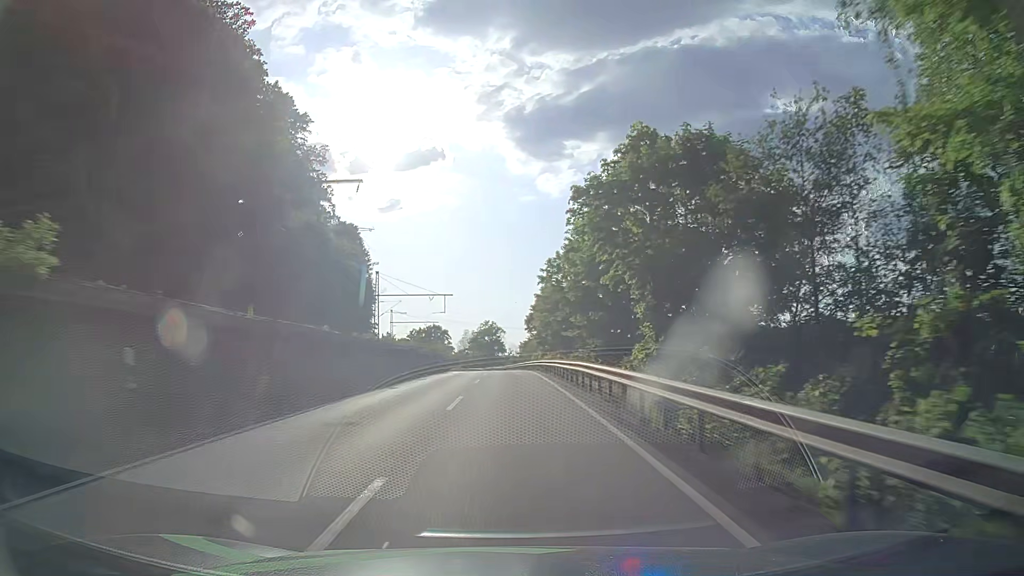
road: primary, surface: asphalt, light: Day
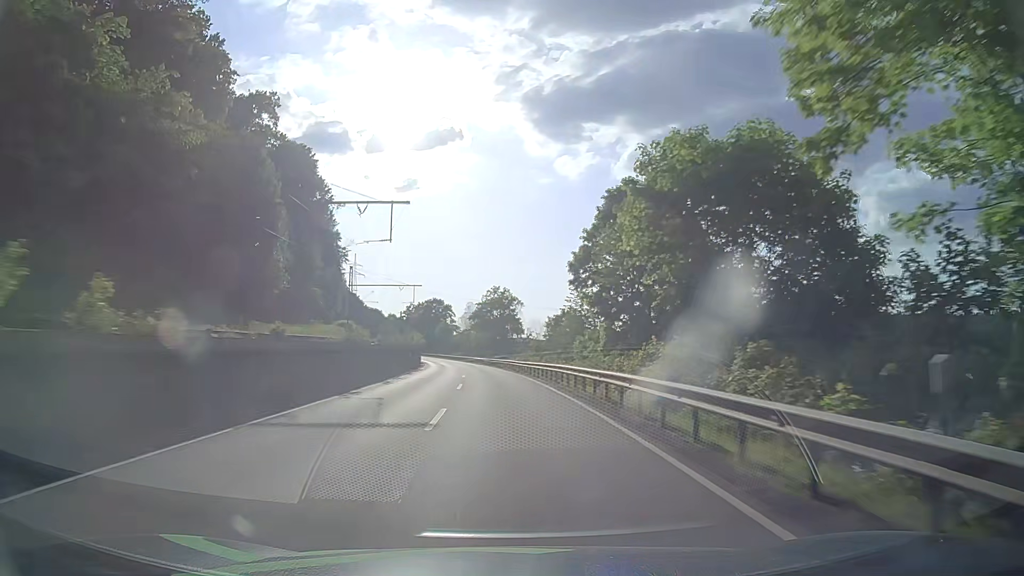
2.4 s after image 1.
(-0.2, +51.0) m; -2°
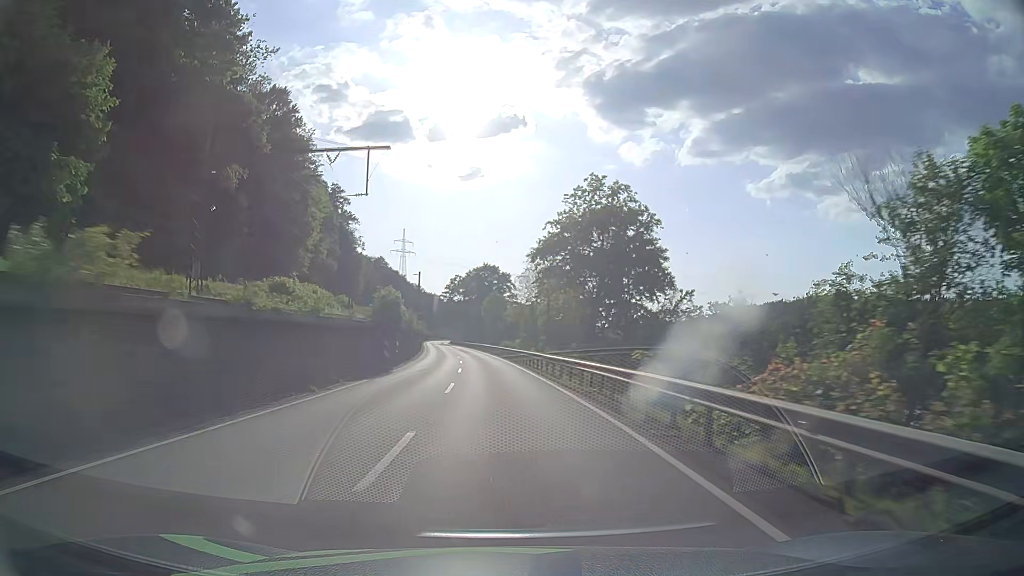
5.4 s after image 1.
(-2.5, +64.7) m; -5°
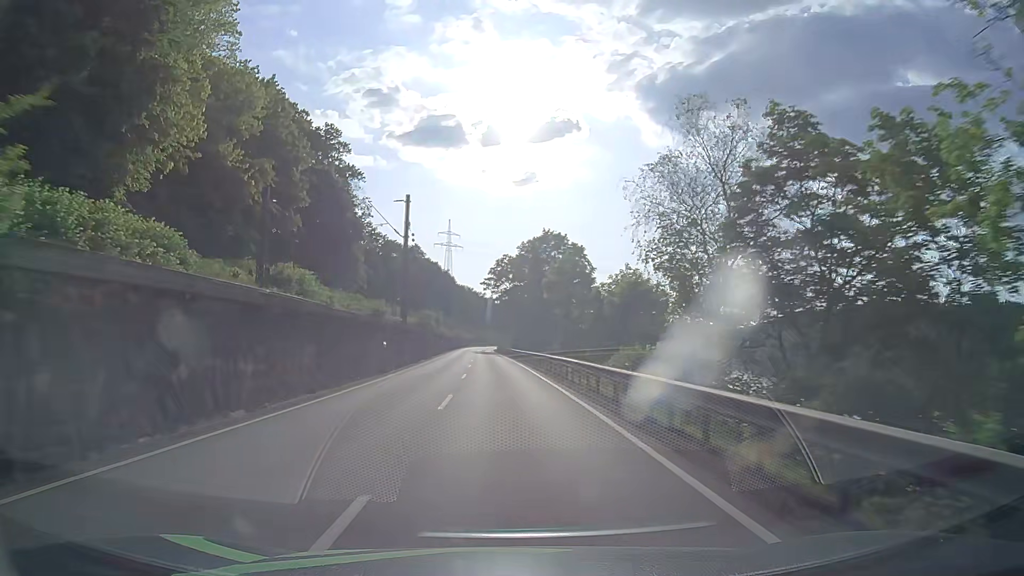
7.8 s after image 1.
(-2.5, +51.8) m; -5°
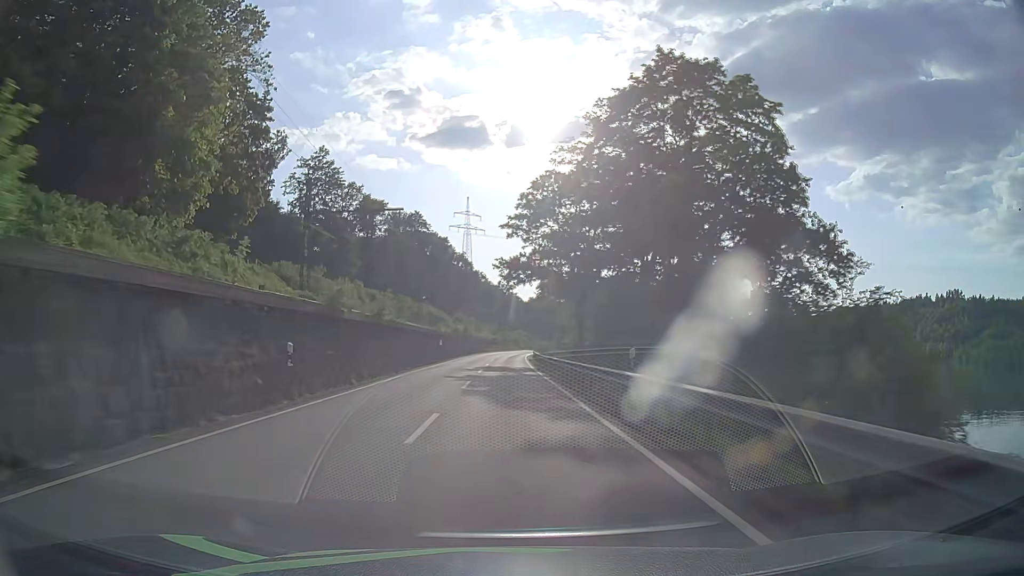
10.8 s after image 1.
(-2.1, +64.4) m; -3°
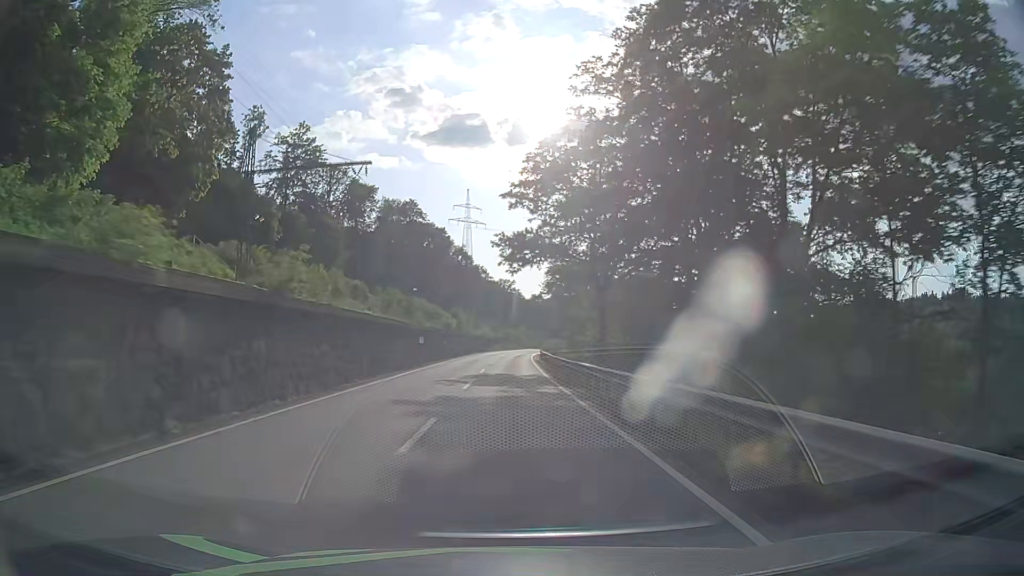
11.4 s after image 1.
(0.0, +12.8) m; 0°
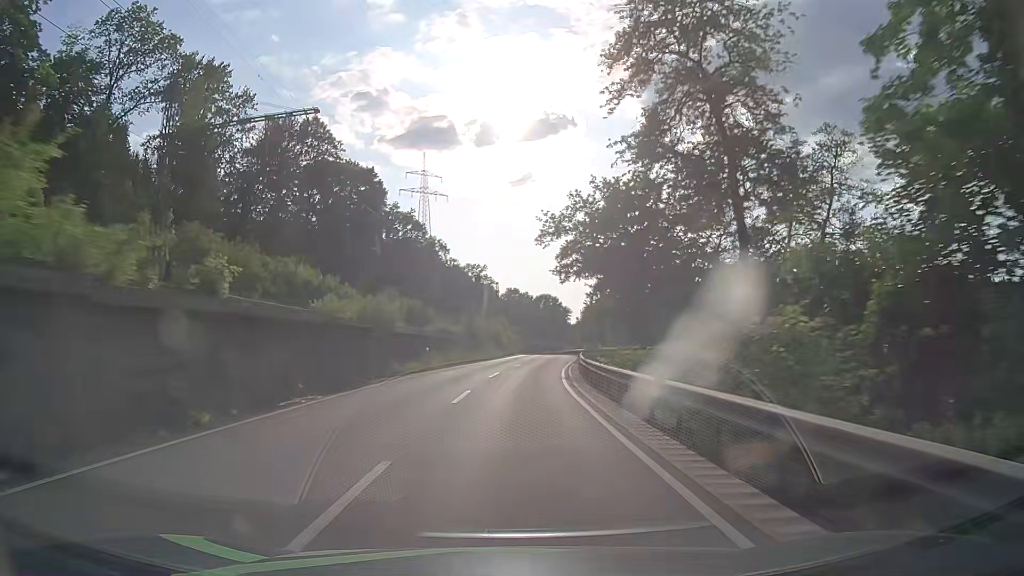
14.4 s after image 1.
(+0.9, +64.2) m; +2°
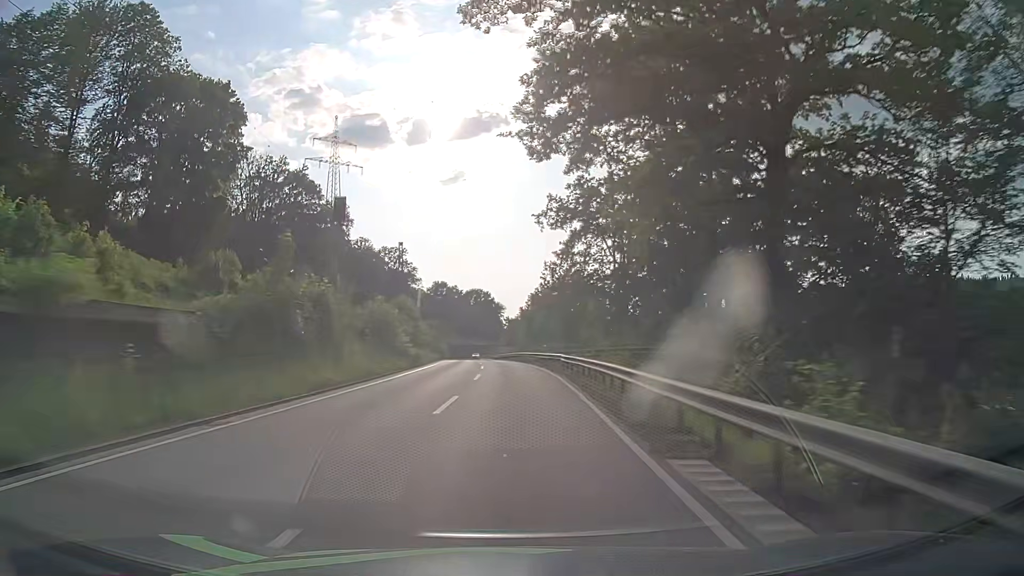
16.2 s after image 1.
(+1.8, +38.7) m; +6°
(0, +10) (0, +20) (0, +30) (0, +40) (-1, +50) (-1, +60) (-2, +70) (-2, +80) (-3, +90) (-3, +100) m
